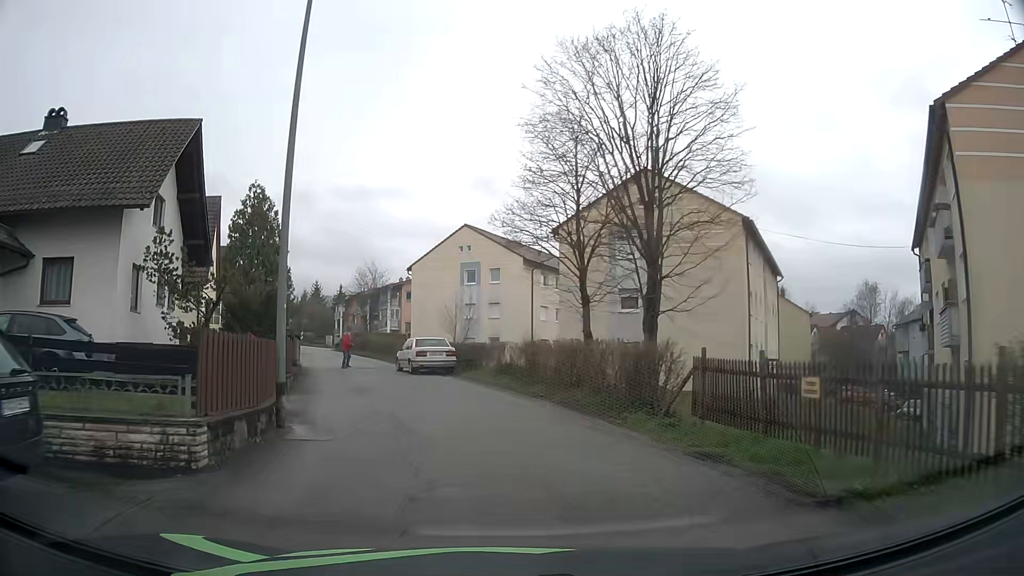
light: Day
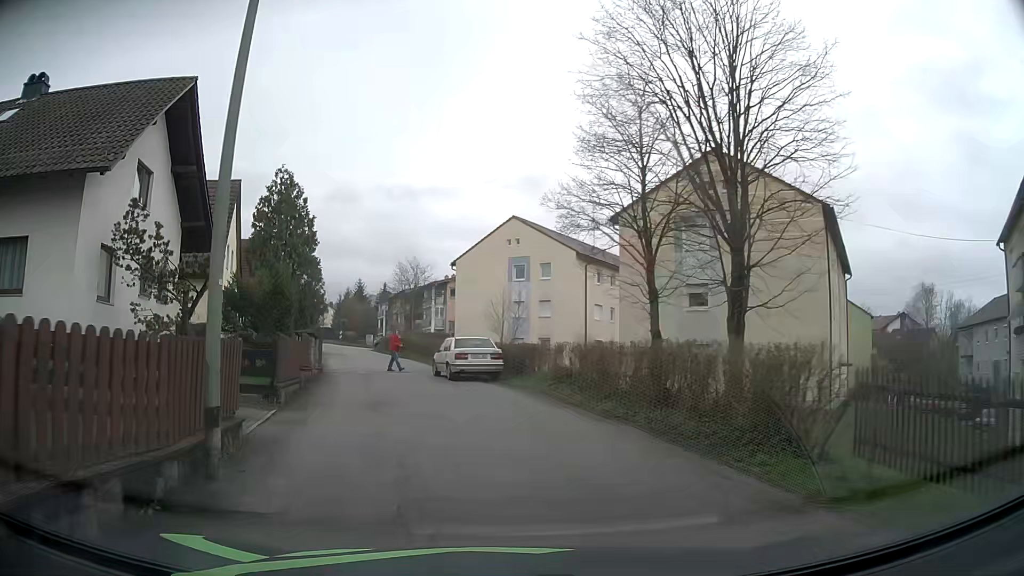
(-0.2, +4.1) m; -4°
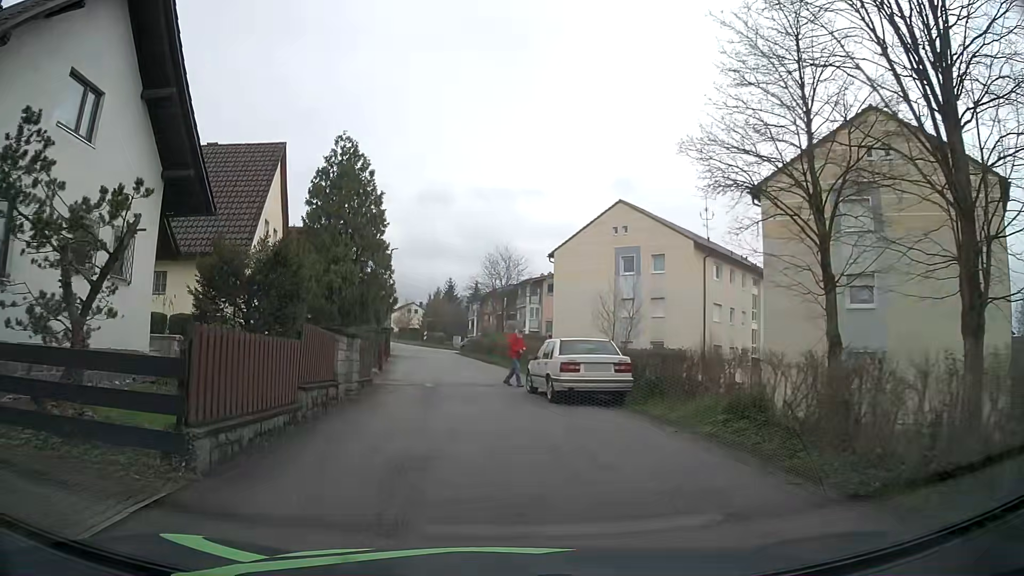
(-0.5, +7.3) m; -9°
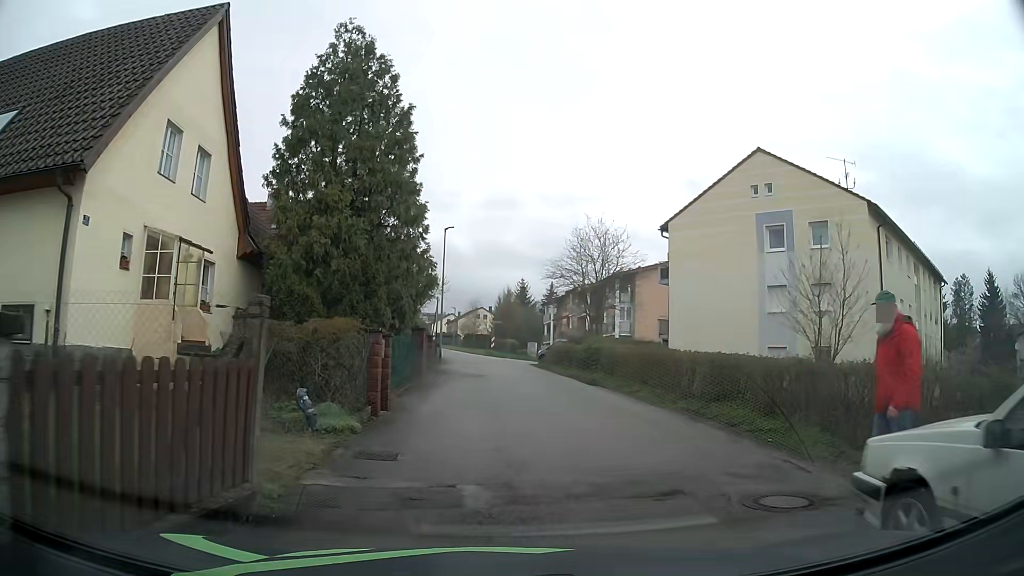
(-1.0, +14.2) m; -6°
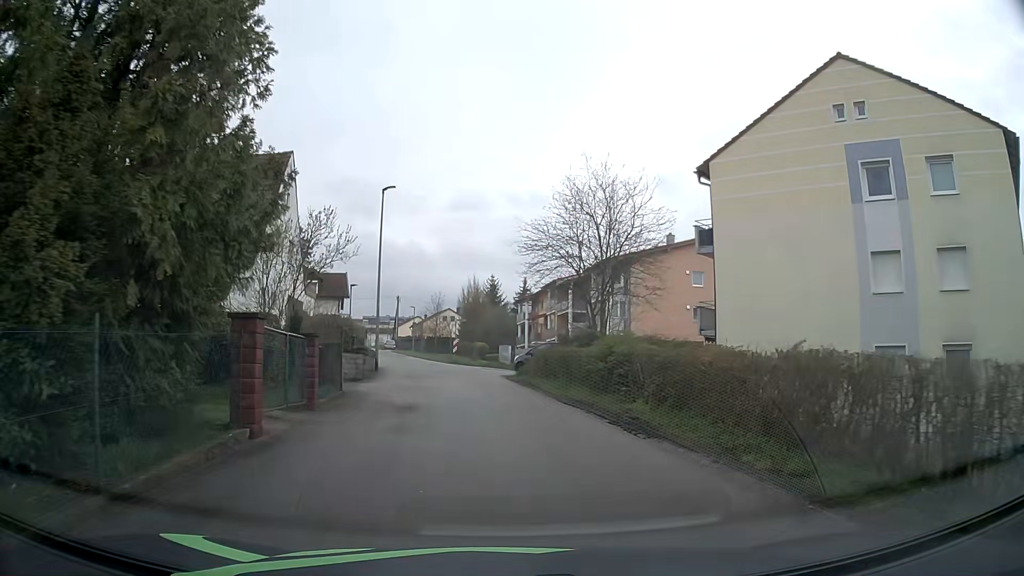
(+0.3, +12.3) m; +3°
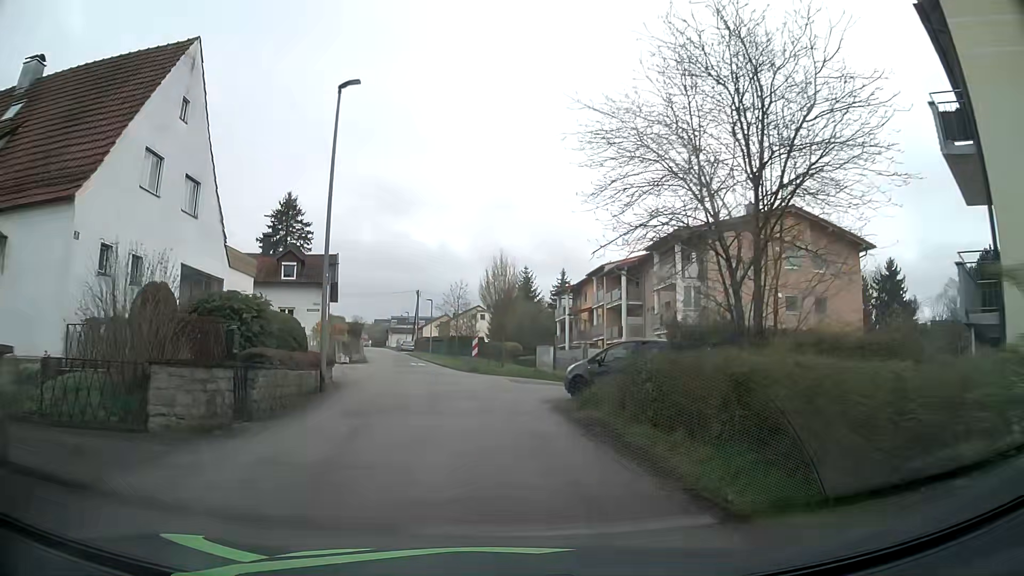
(-0.2, +13.3) m; -2°
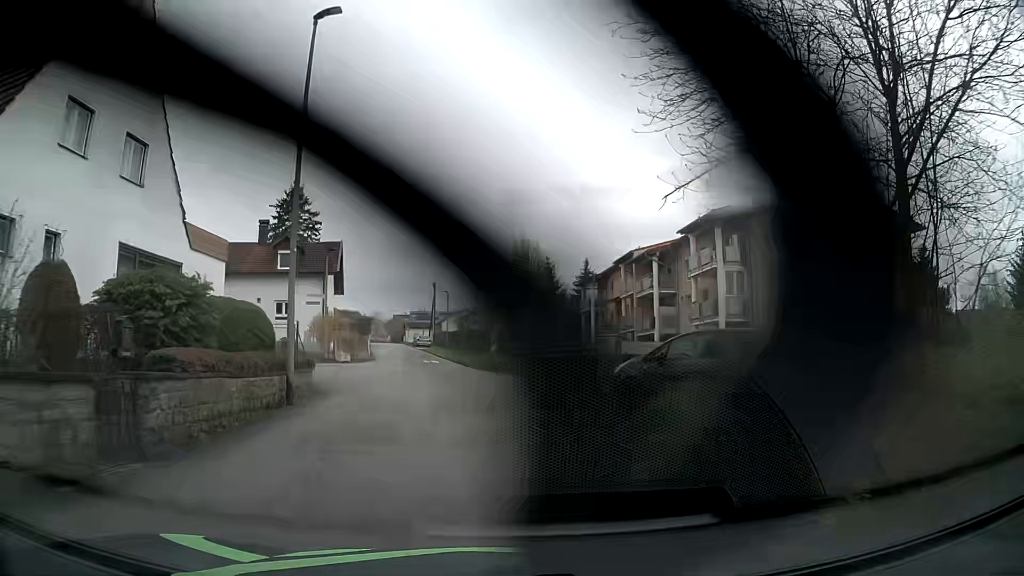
(-0.1, +4.2) m; -2°
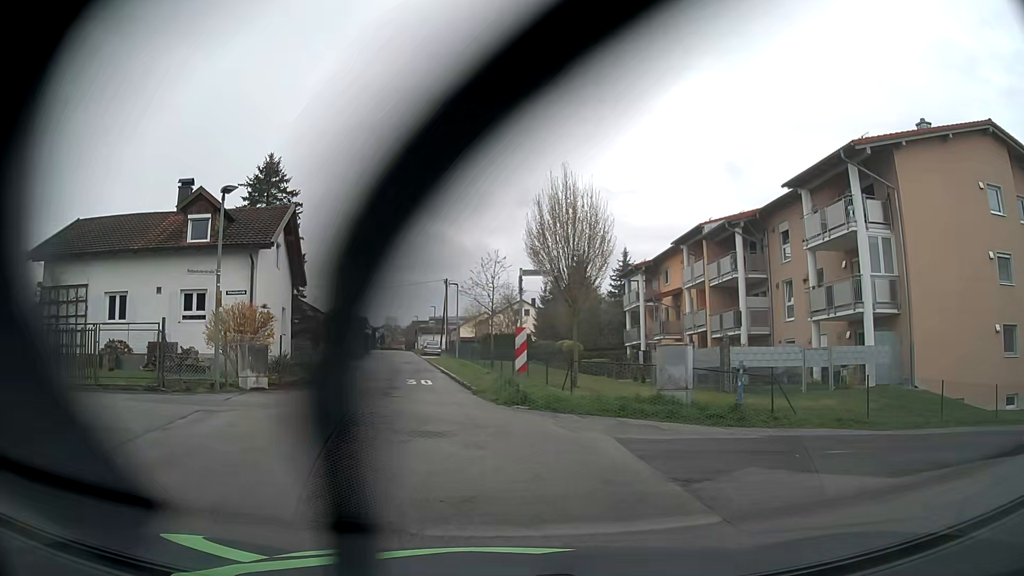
(-0.4, +13.3) m; -2°
